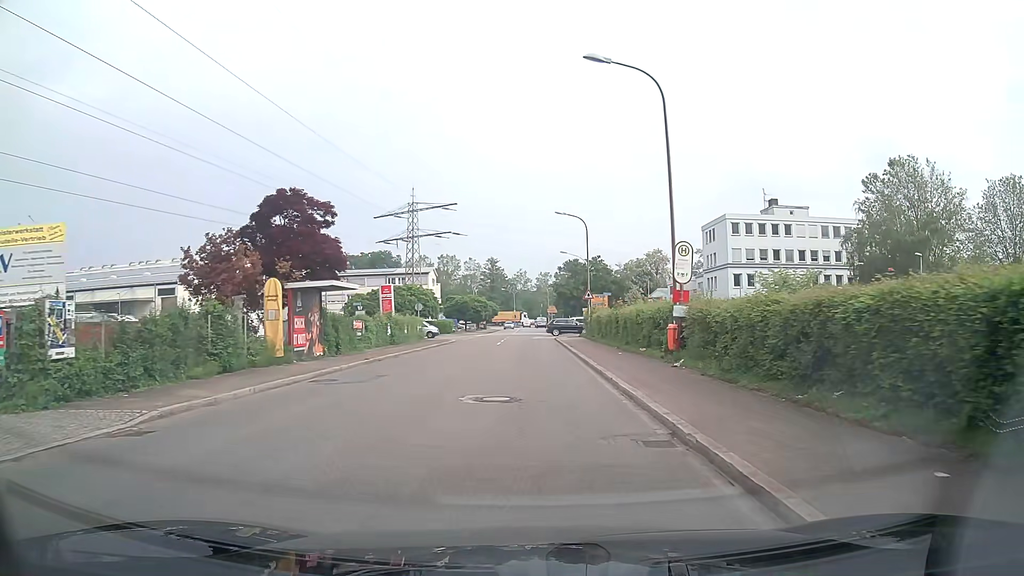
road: unclassified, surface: asphalt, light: Day
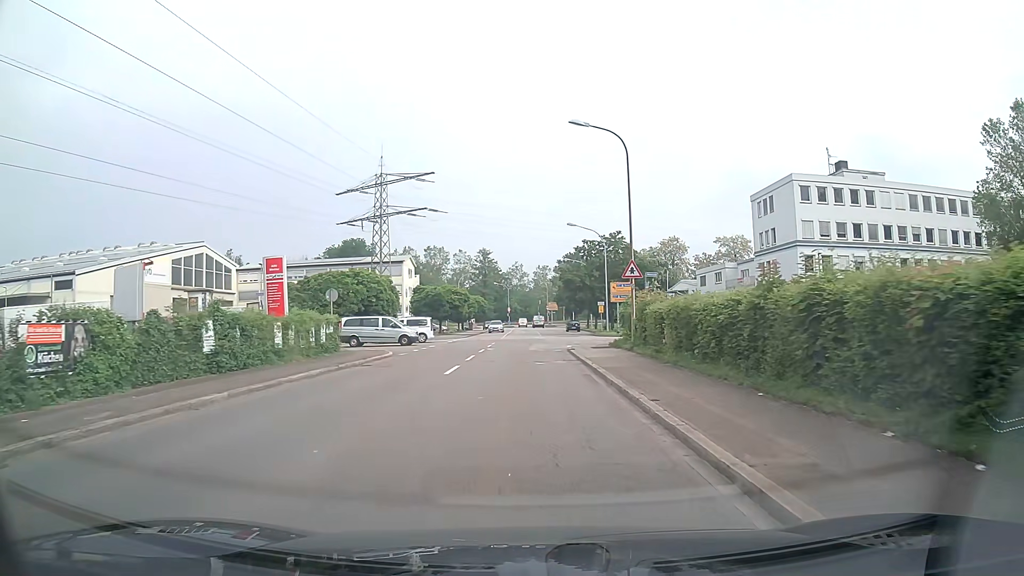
(0.0, +23.1) m; 0°
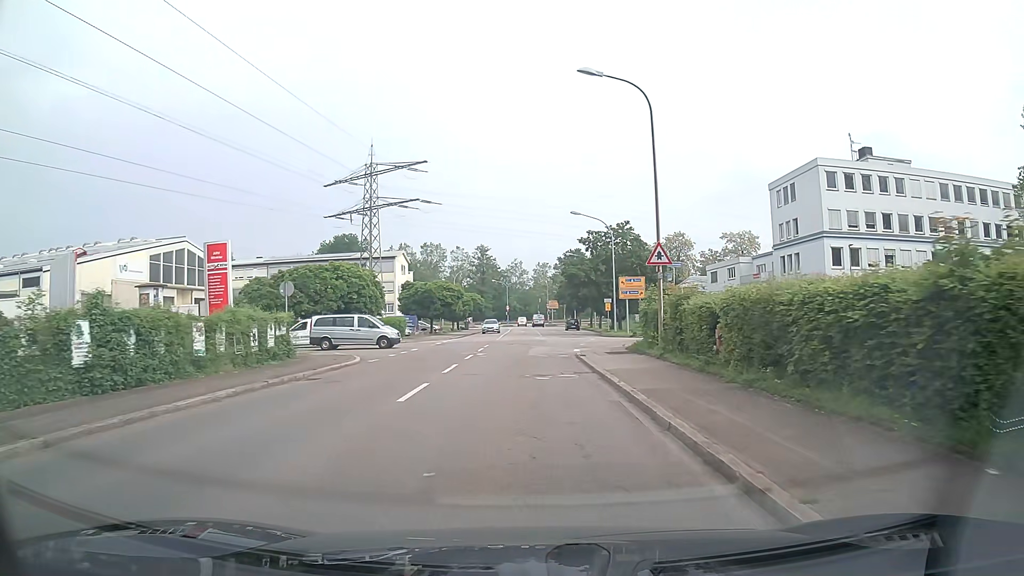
(0.0, +5.9) m; 0°
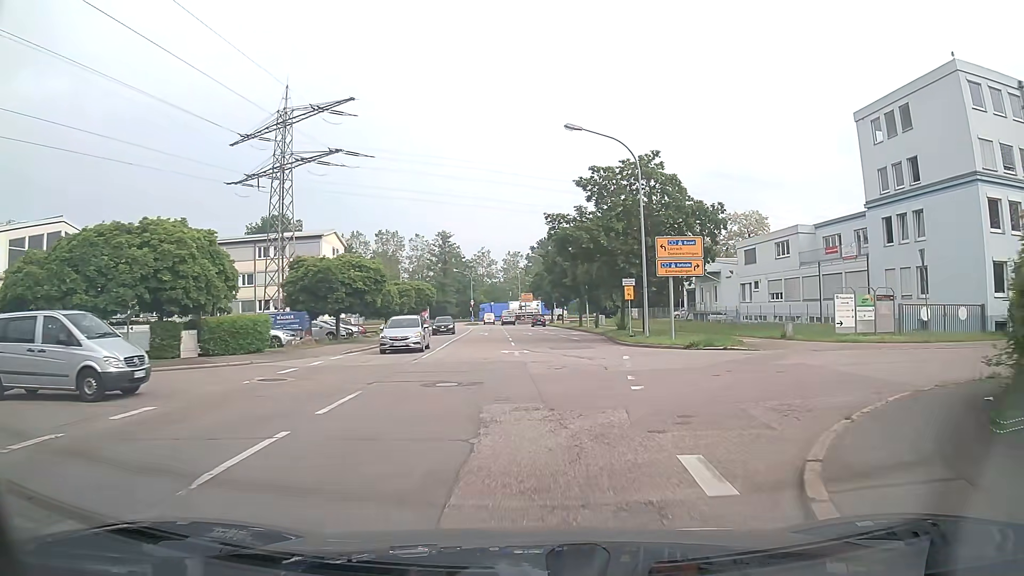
(+0.3, +24.2) m; +2°
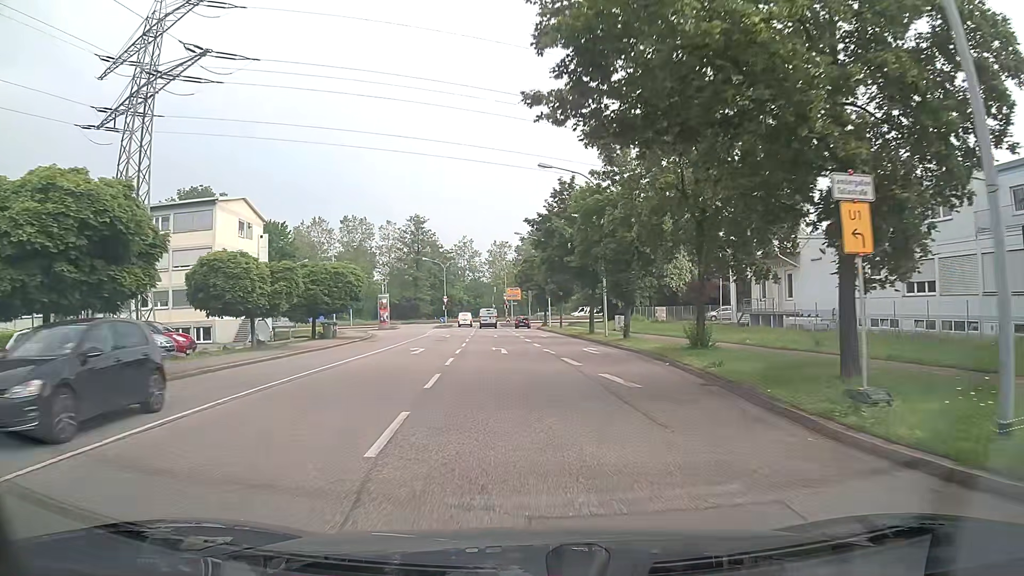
(+0.7, +24.9) m; +1°
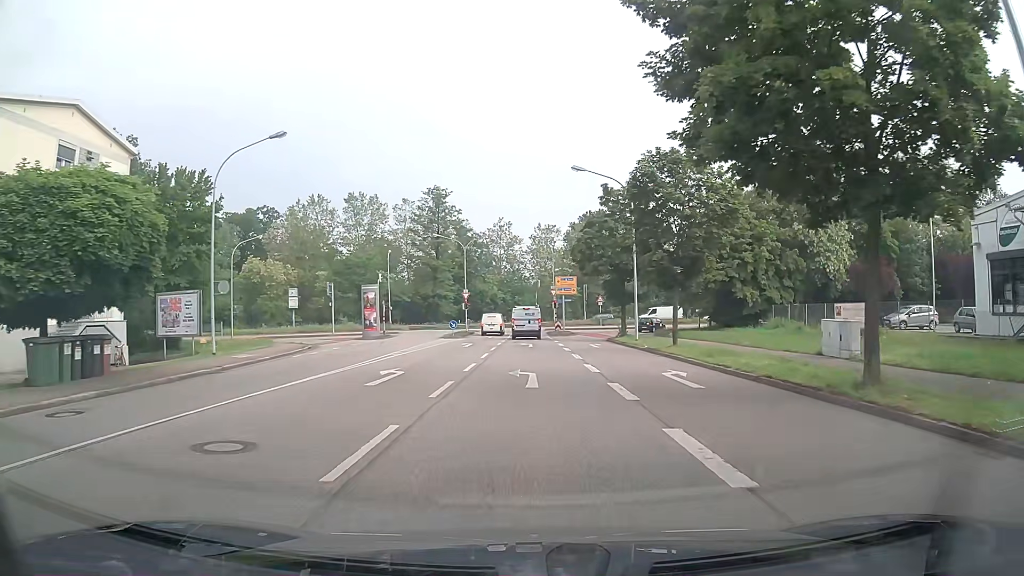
(-1.2, +31.1) m; -4°
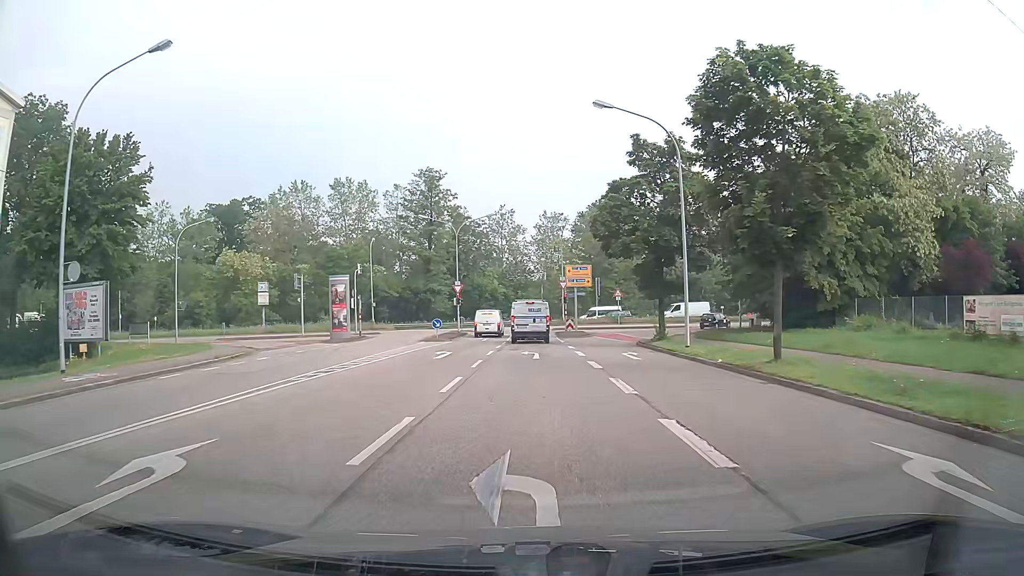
(+0.1, +11.3) m; +1°
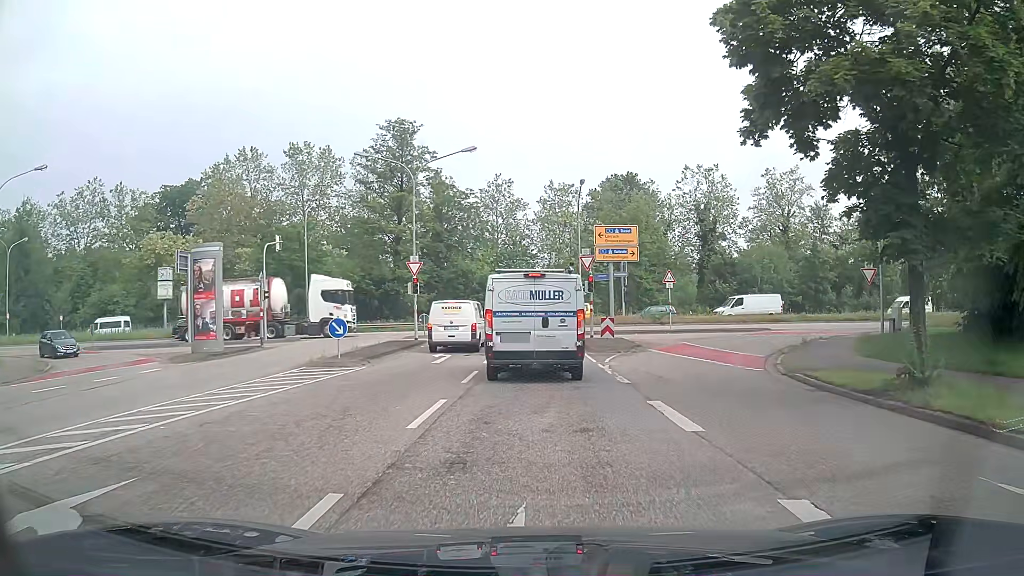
(-0.3, +21.6) m; -1°
(0, +10) (0, +20) (0, +30) (0, +40) (-2, +50) (-9, +56) (-19, +58) (-29, +57) (-39, +56) (-49, +55) m
